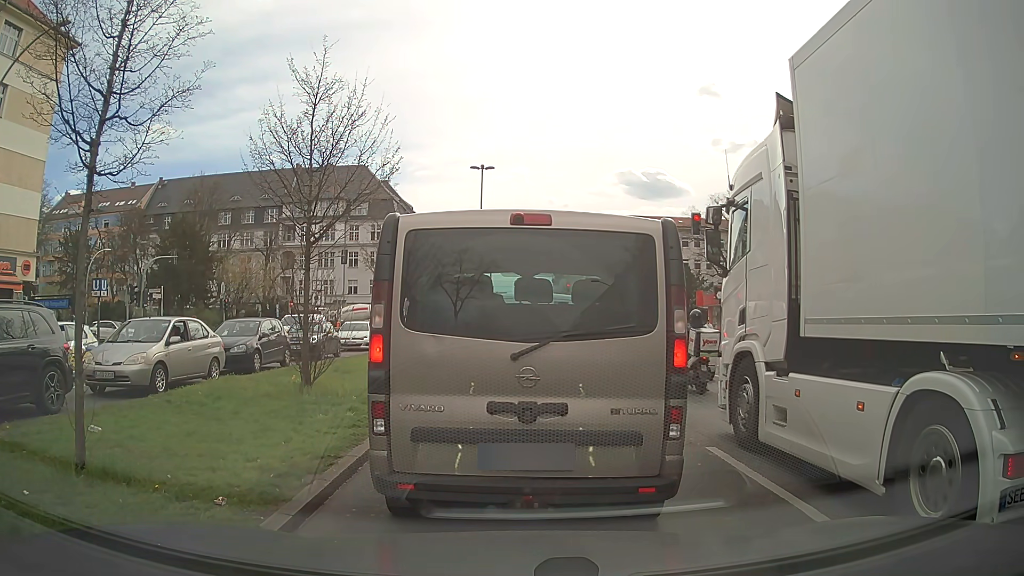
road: primary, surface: asphalt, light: Day
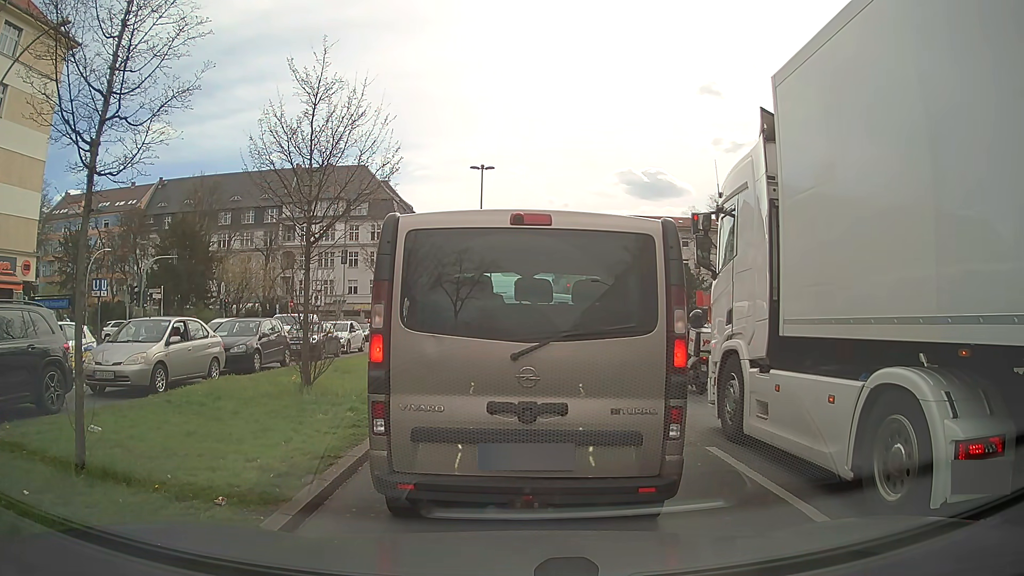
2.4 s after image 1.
(0.0, 0.0) m; 0°
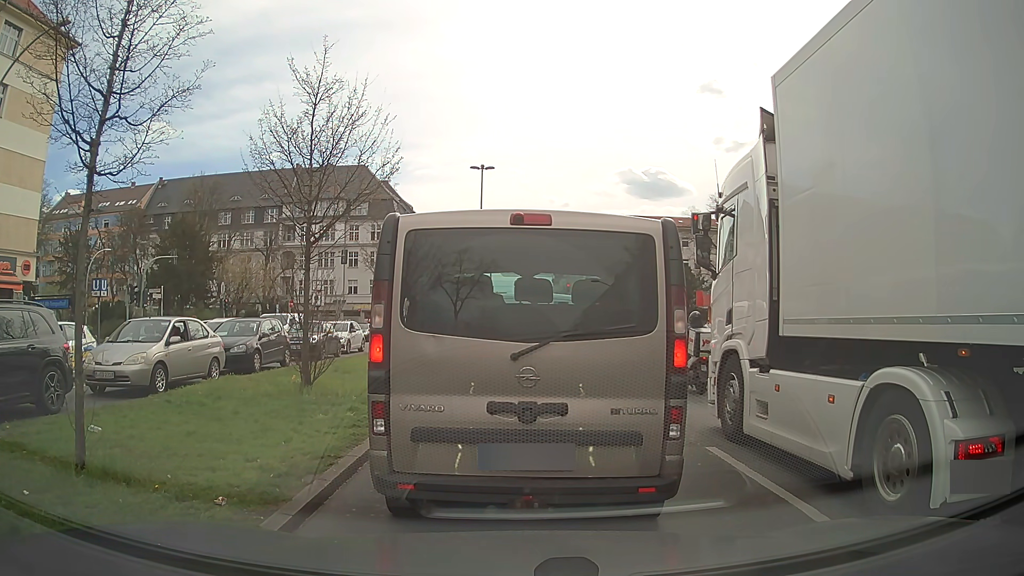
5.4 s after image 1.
(0.0, 0.0) m; 0°
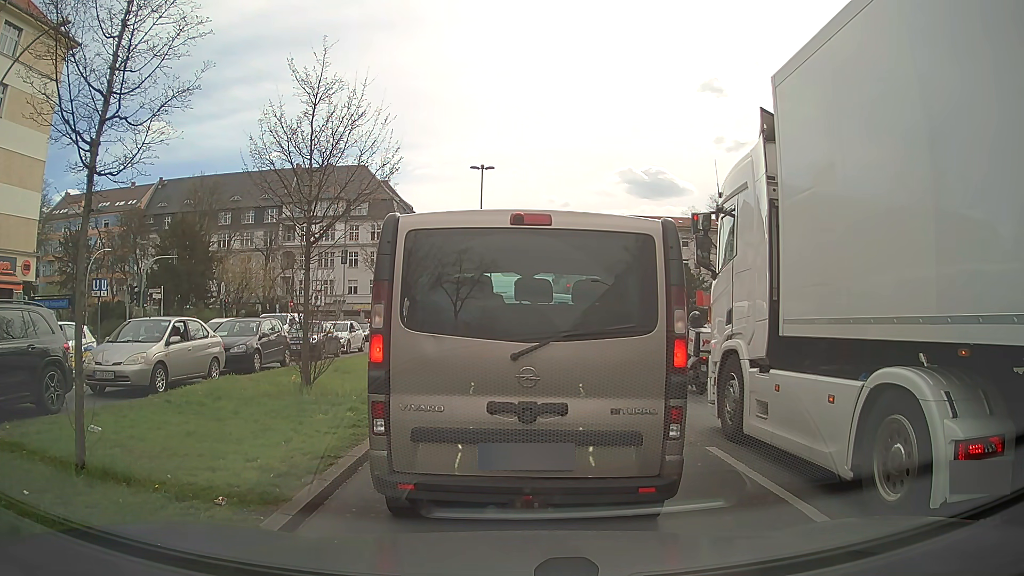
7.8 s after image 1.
(0.0, 0.0) m; 0°
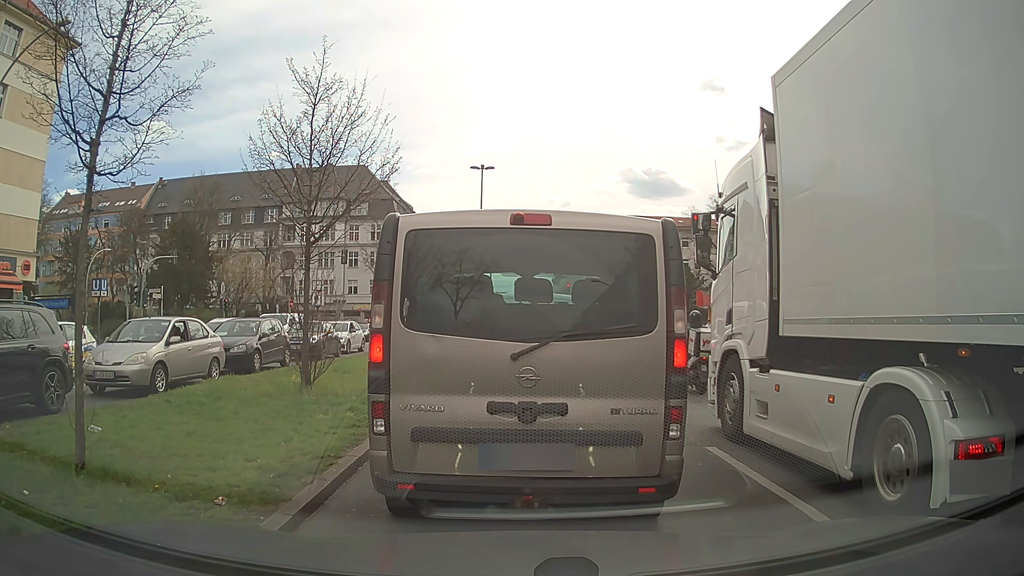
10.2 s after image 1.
(0.0, 0.0) m; 0°
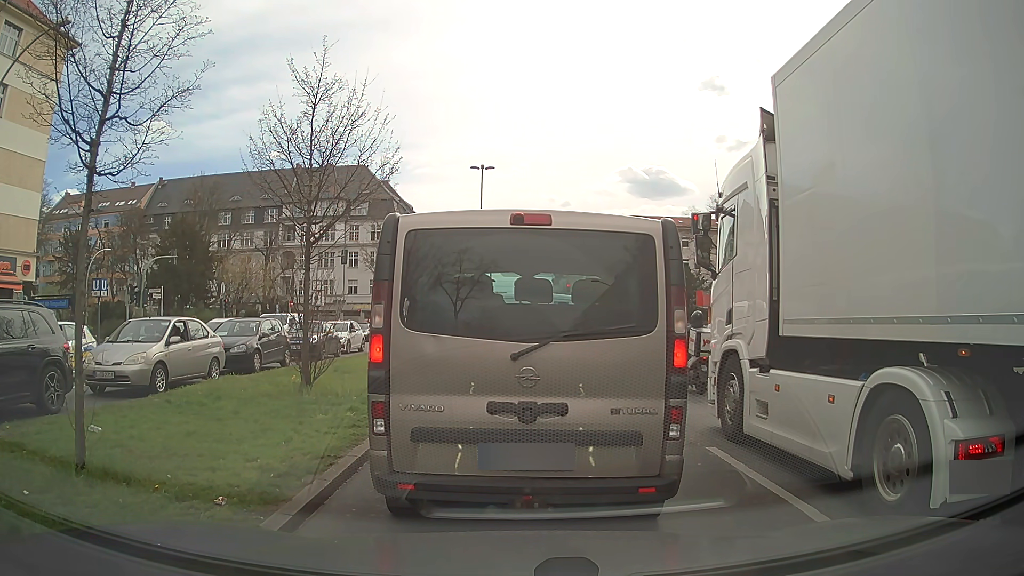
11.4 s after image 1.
(0.0, 0.0) m; 0°
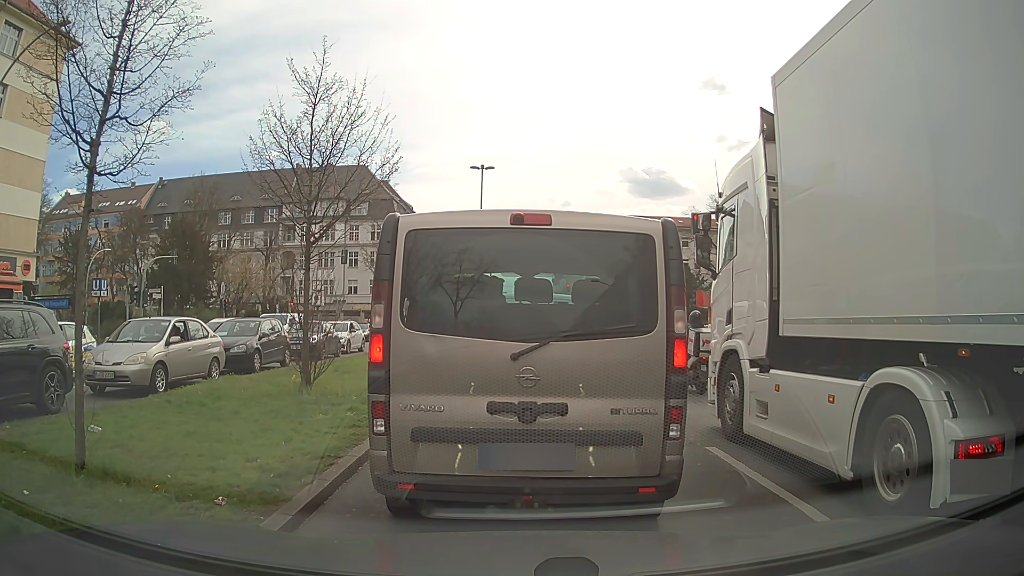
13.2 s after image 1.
(0.0, 0.0) m; 0°
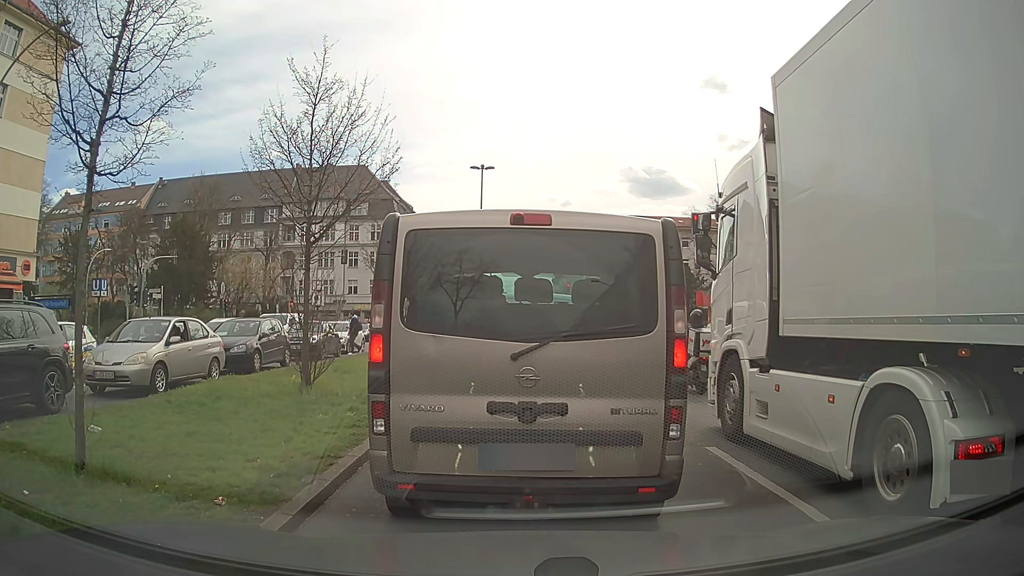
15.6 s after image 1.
(0.0, 0.0) m; 0°
(0, +10) (+1, +20) (+1, +30) (+2, +40) (+2, +50) (+3, +60) (+4, +70) (+4, +80) (+3, +90) (+3, +100) m
